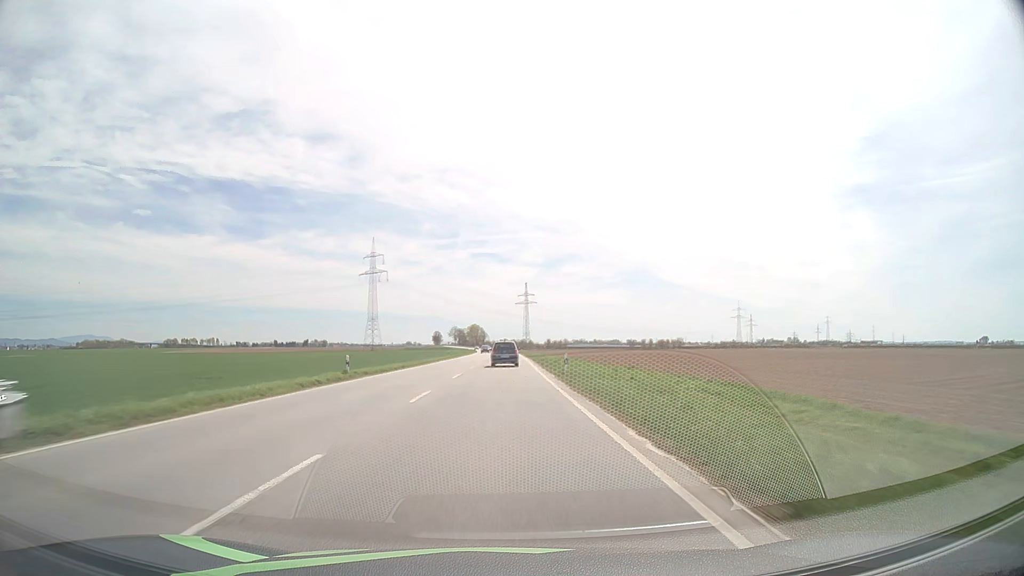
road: primary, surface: asphalt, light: Day
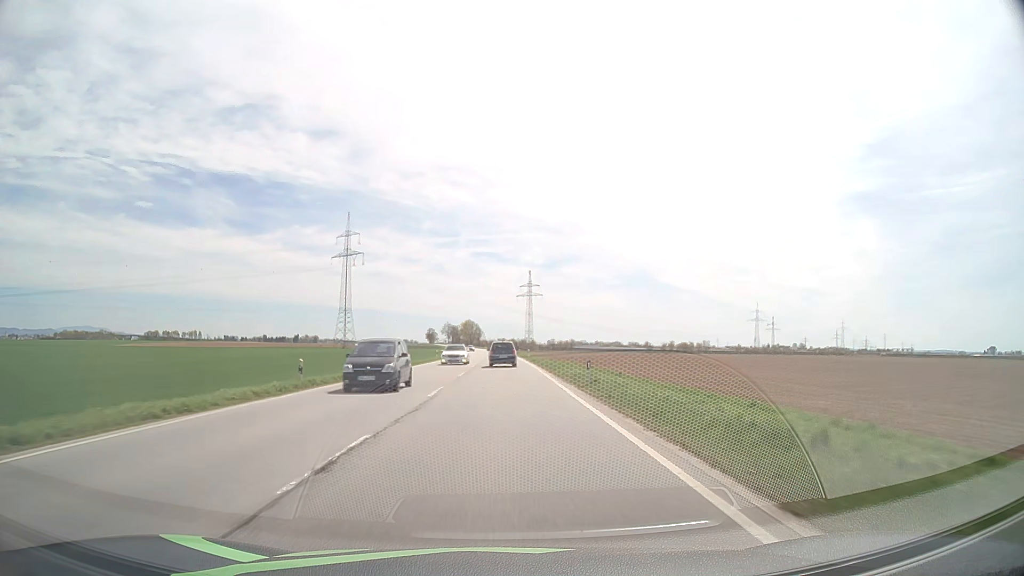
(+0.1, +58.3) m; 0°
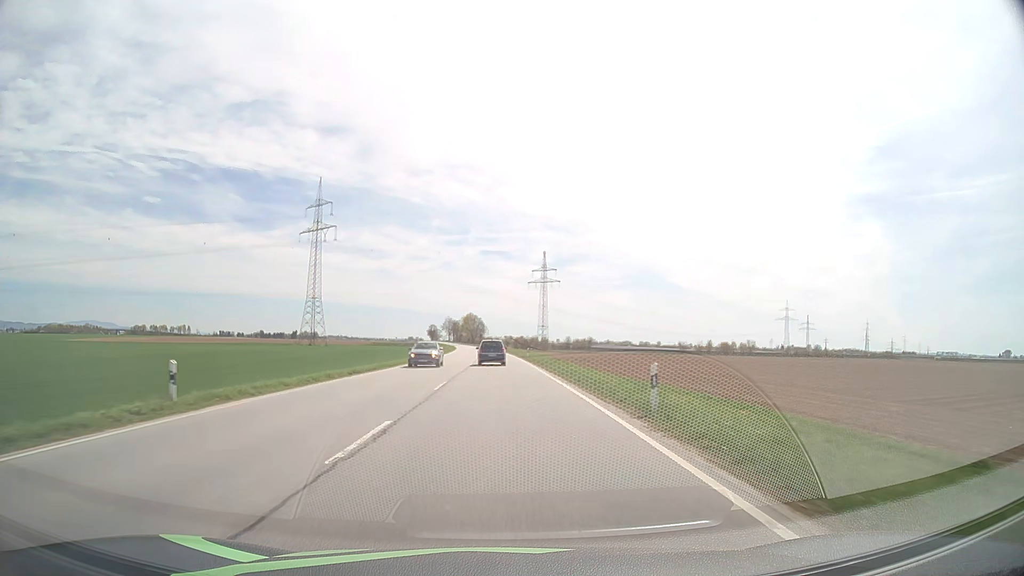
(0.0, +58.8) m; 0°
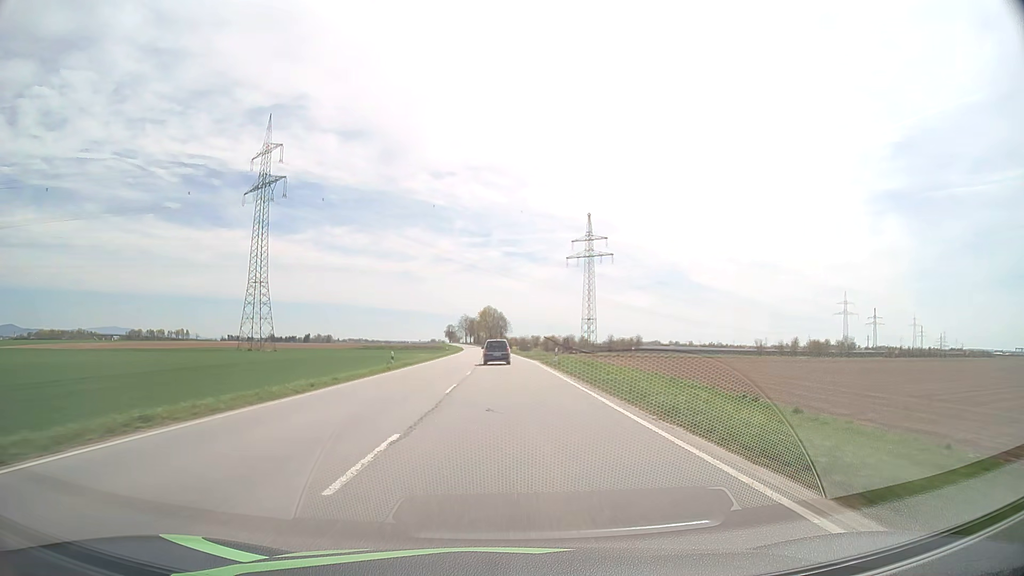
(-1.4, +73.8) m; -2°
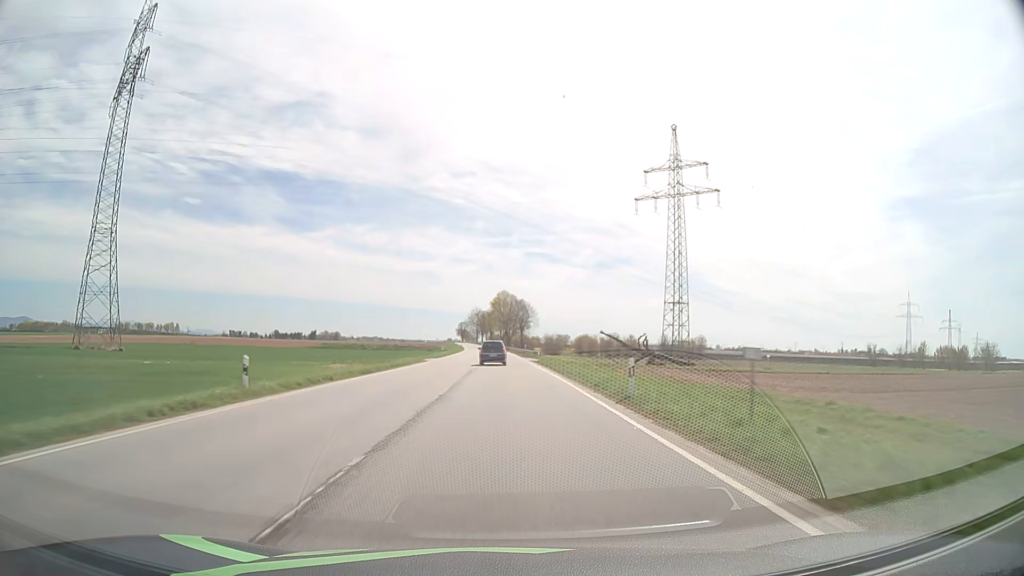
(-0.8, +74.3) m; -2°
(0, +10) (0, +20) (0, +30) (0, +40) (0, +50) (0, +60) (-1, +70) (-1, +80) (-1, +90) (-1, +100) m
